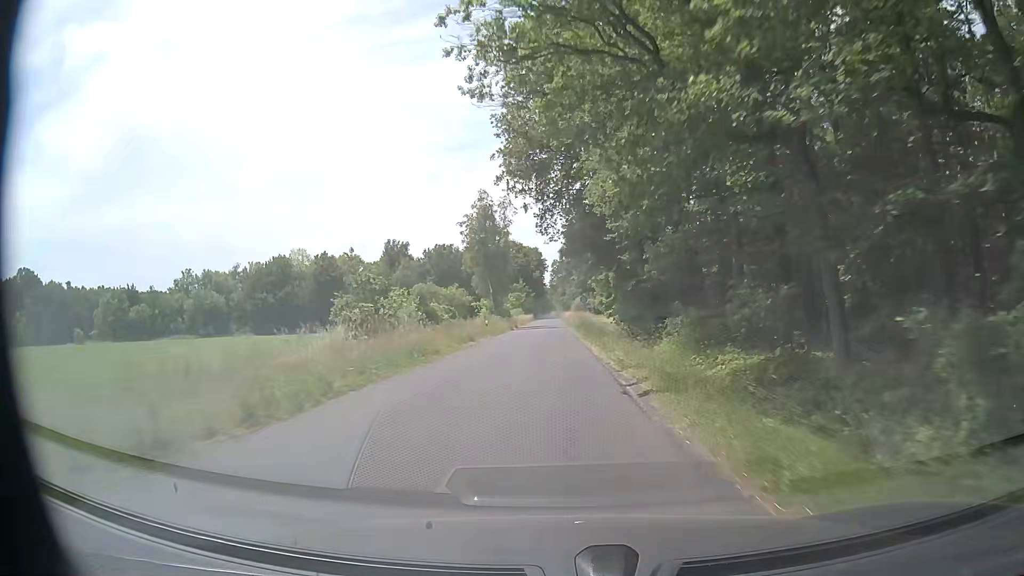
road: secondary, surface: asphalt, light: Day
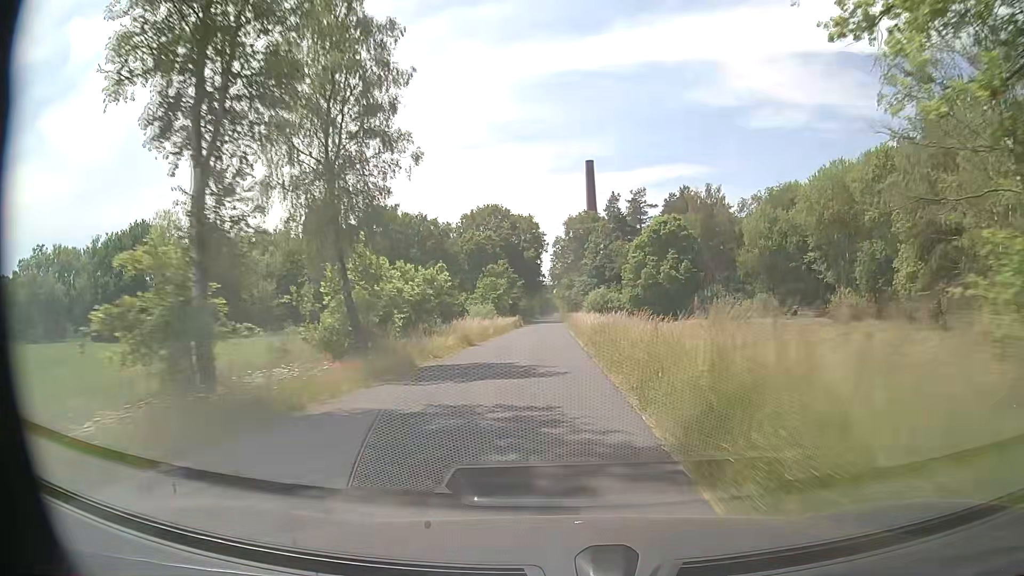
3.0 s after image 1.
(-0.2, +56.3) m; 0°
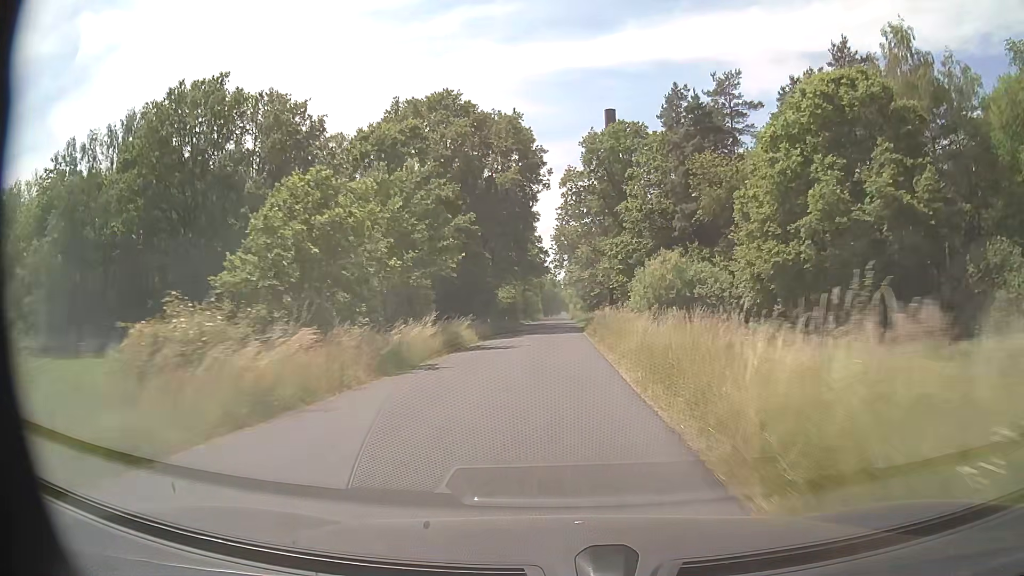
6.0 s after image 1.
(-0.1, +56.5) m; 0°
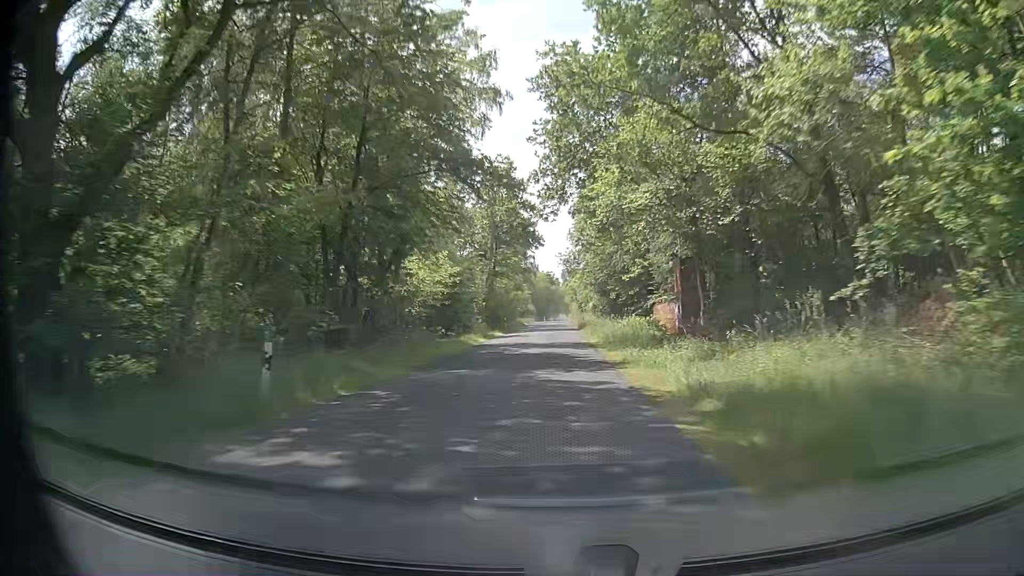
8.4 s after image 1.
(+0.1, +45.3) m; 0°
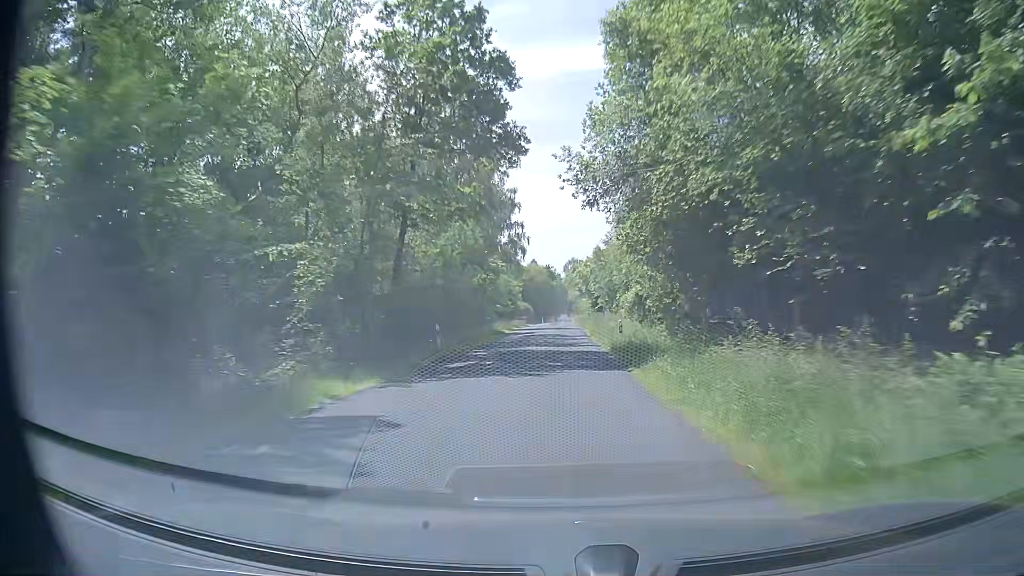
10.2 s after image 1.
(0.0, +33.8) m; 0°
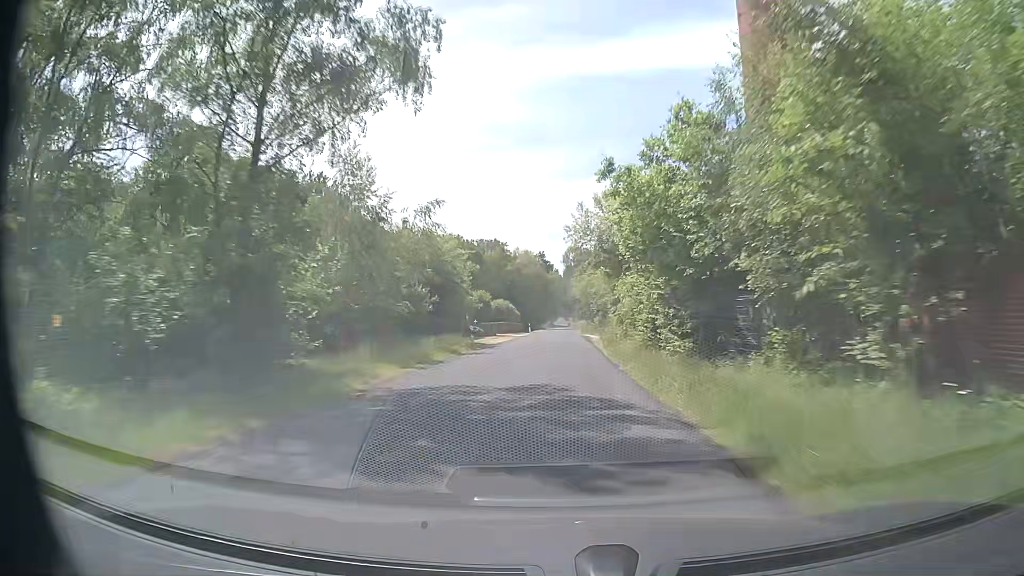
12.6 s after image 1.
(-0.1, +45.0) m; 0°
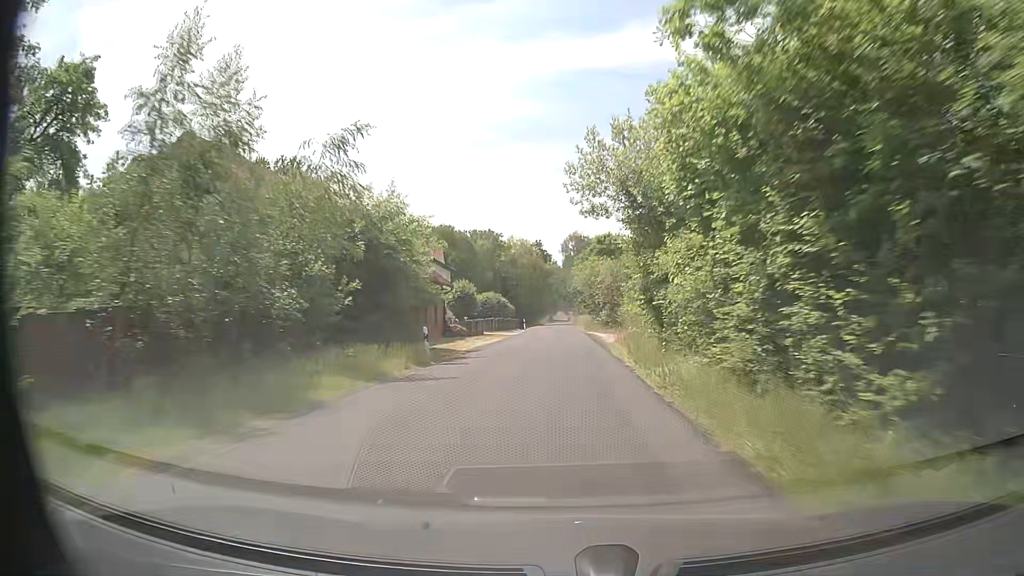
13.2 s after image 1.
(0.0, +11.3) m; 0°
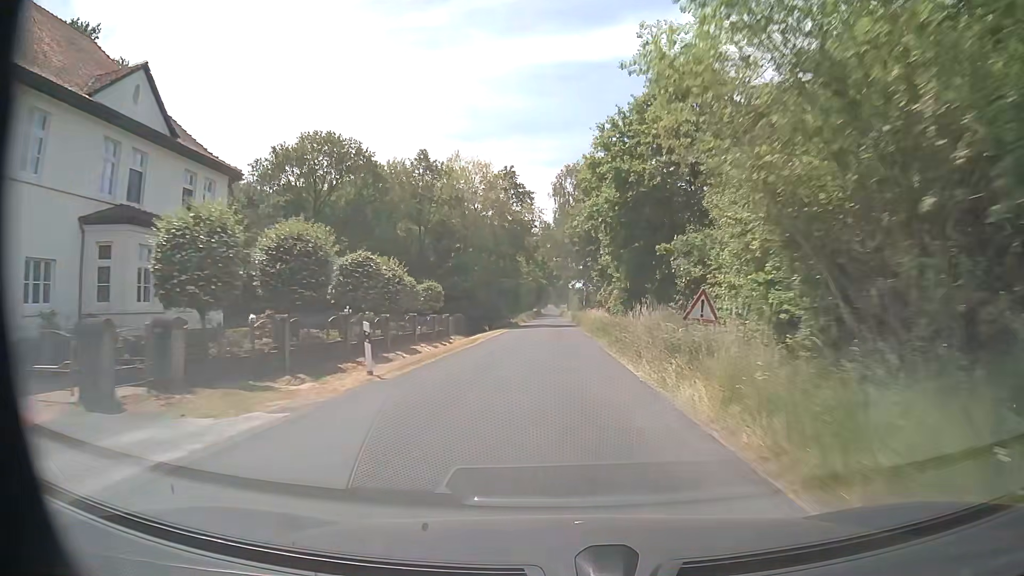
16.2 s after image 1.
(+0.1, +56.6) m; 0°
(0, +10) (0, +20) (0, +30) (0, +40) (0, +50) (0, +60) (0, +70) (0, +80) (0, +90) (0, +100) m
